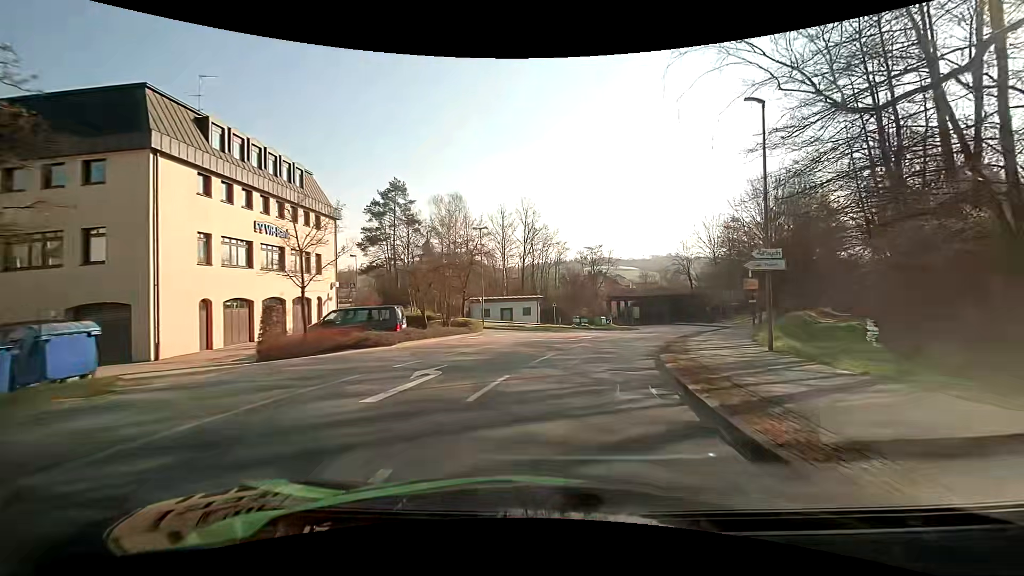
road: unclassified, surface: asphalt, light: Day
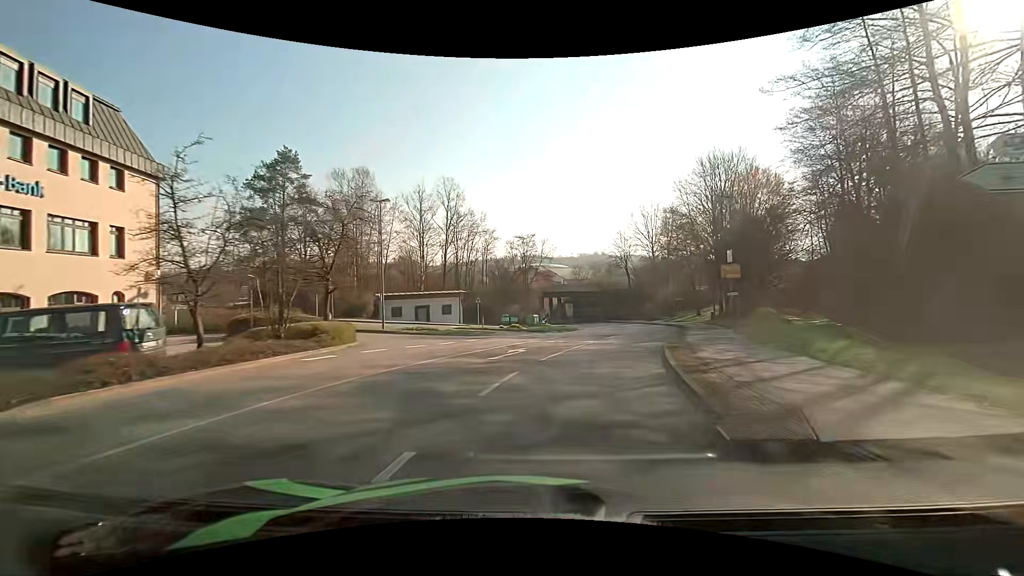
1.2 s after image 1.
(+0.8, +11.4) m; +8°
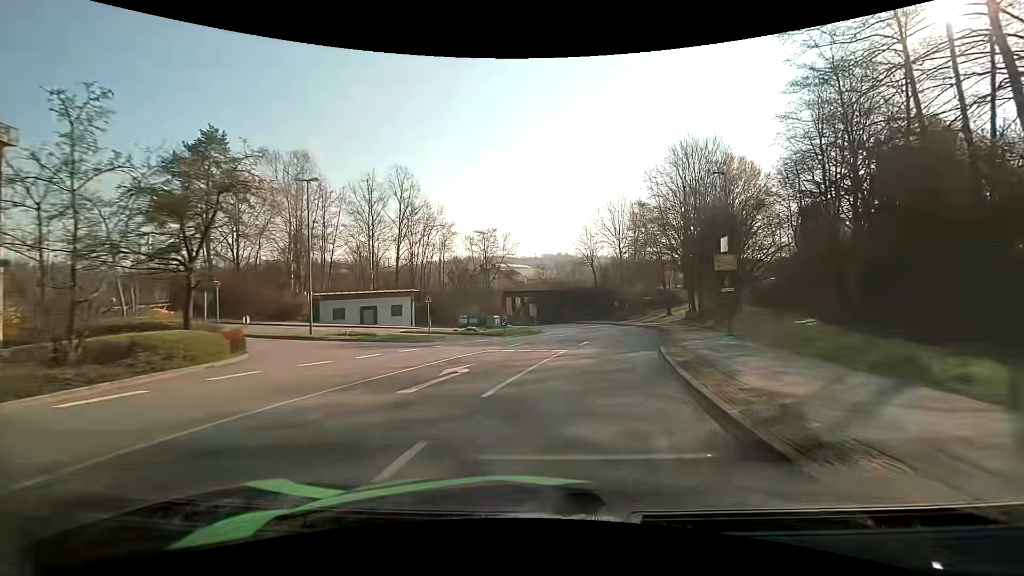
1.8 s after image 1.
(+0.2, +5.8) m; +4°
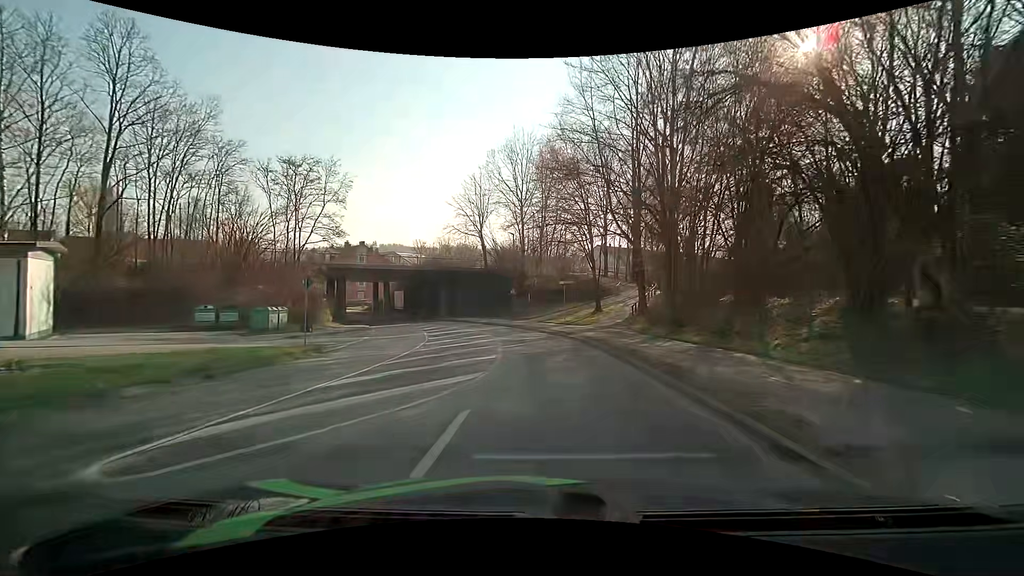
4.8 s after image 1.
(+4.2, +29.4) m; +11°
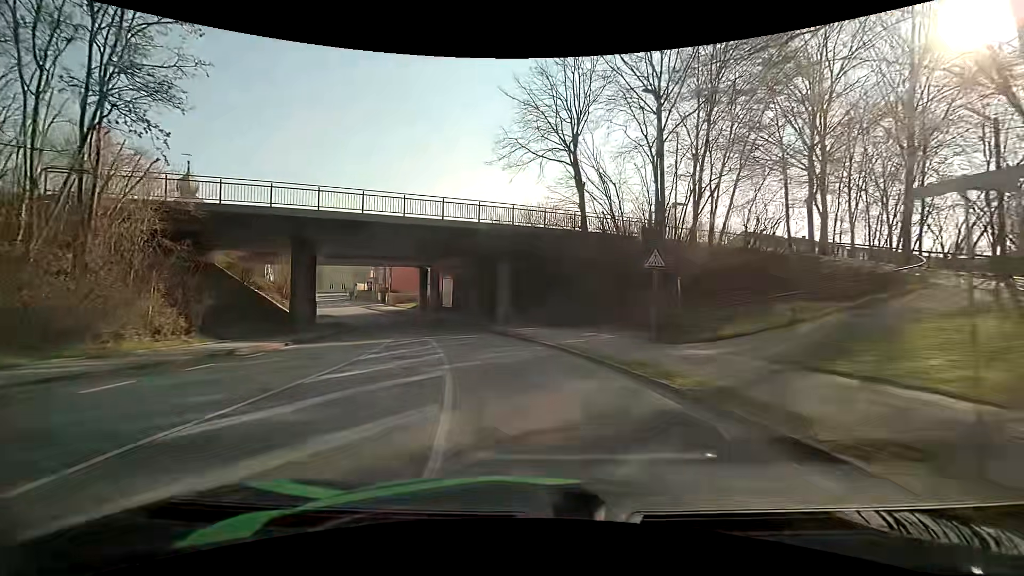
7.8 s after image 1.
(-1.6, +29.8) m; -10°
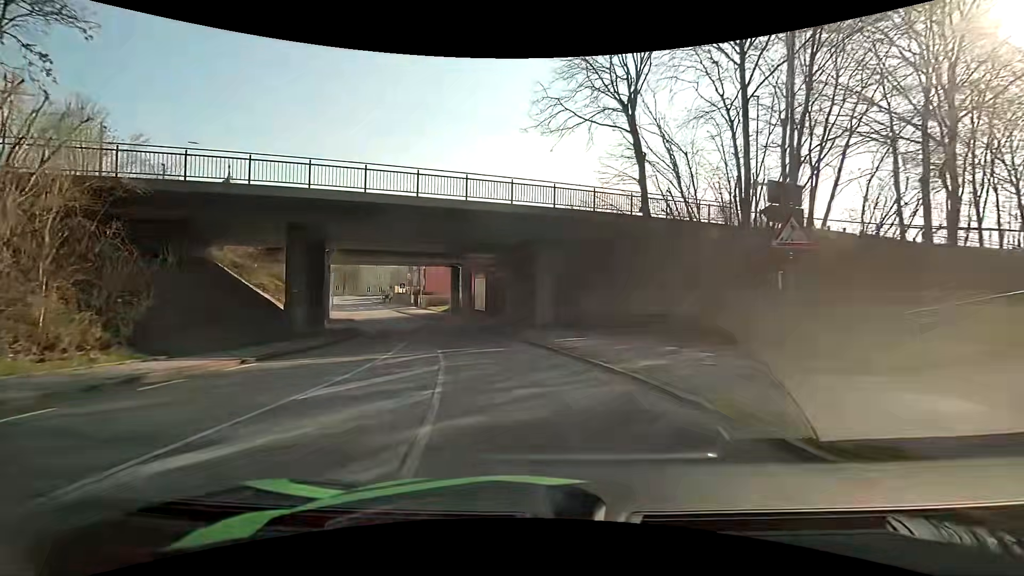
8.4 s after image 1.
(-0.3, +5.8) m; -5°
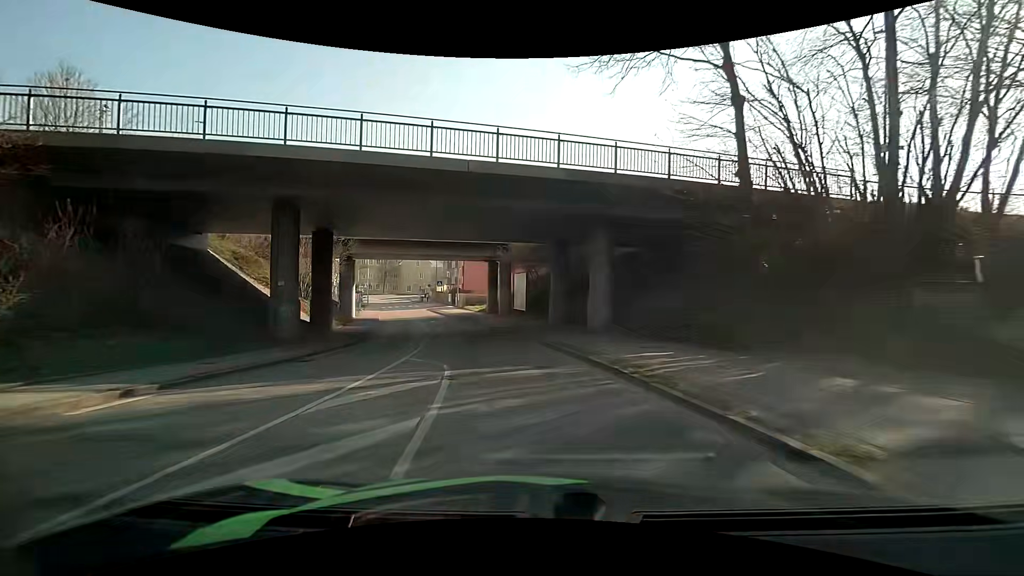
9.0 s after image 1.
(-0.2, +5.8) m; -5°
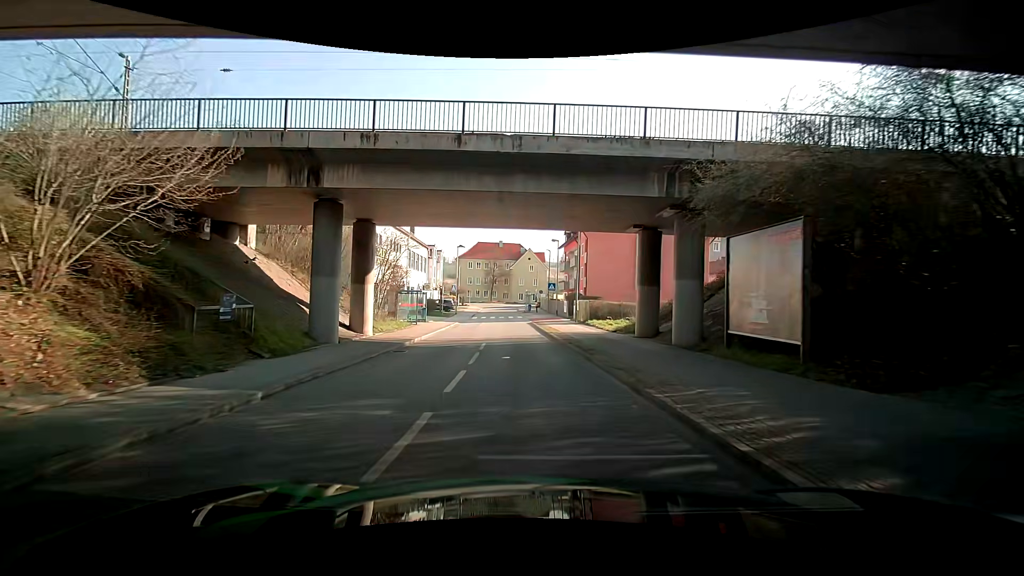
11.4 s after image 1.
(-3.1, +23.1) m; -15°
(0, +10) (-1, +20) (-2, +30) (-2, +40) (-3, +50) (-4, +60) (-4, +70) (-5, +80) (-6, +90) (-4, +100) m
